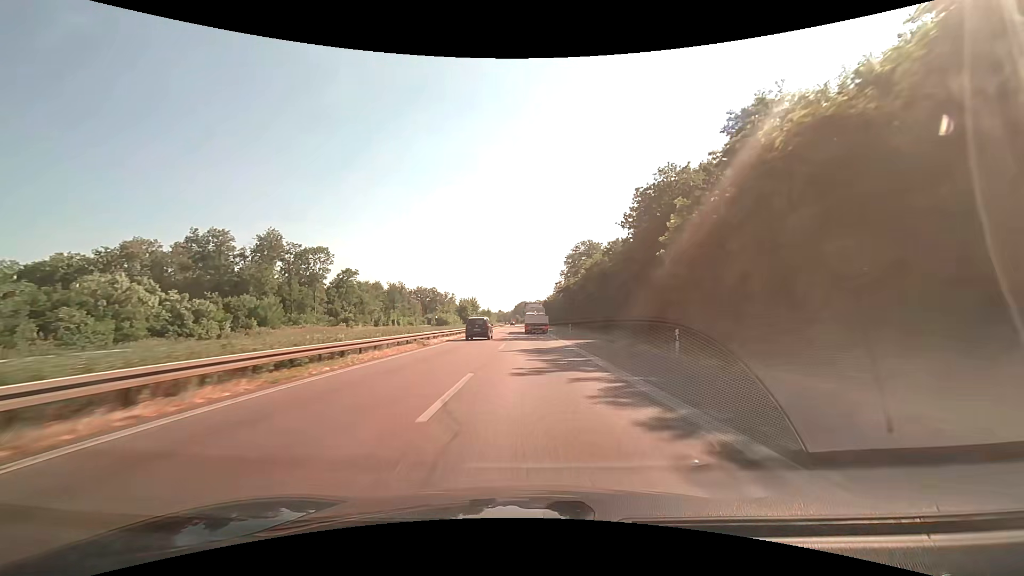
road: motorway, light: Day
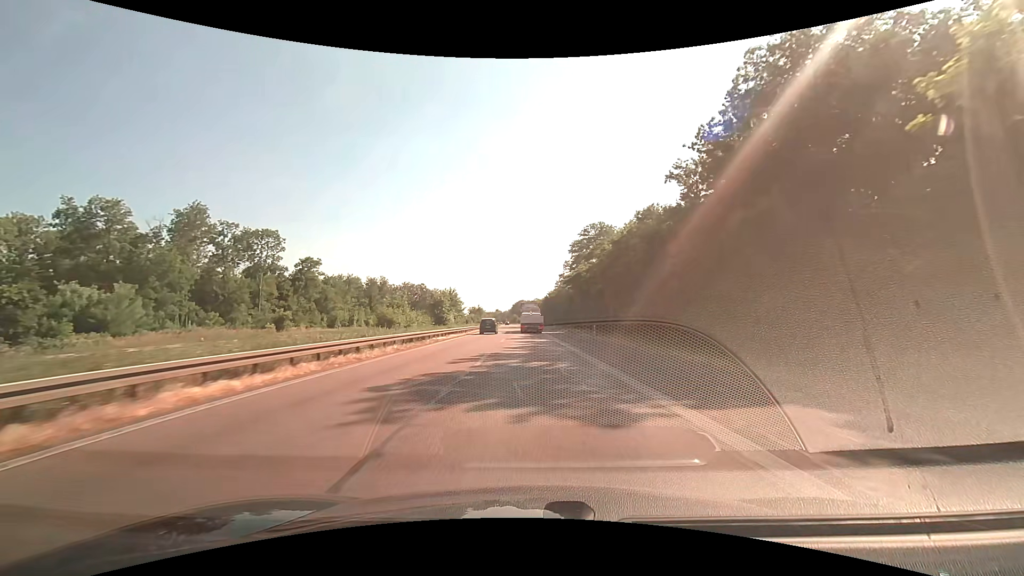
(0.0, +27.9) m; 0°
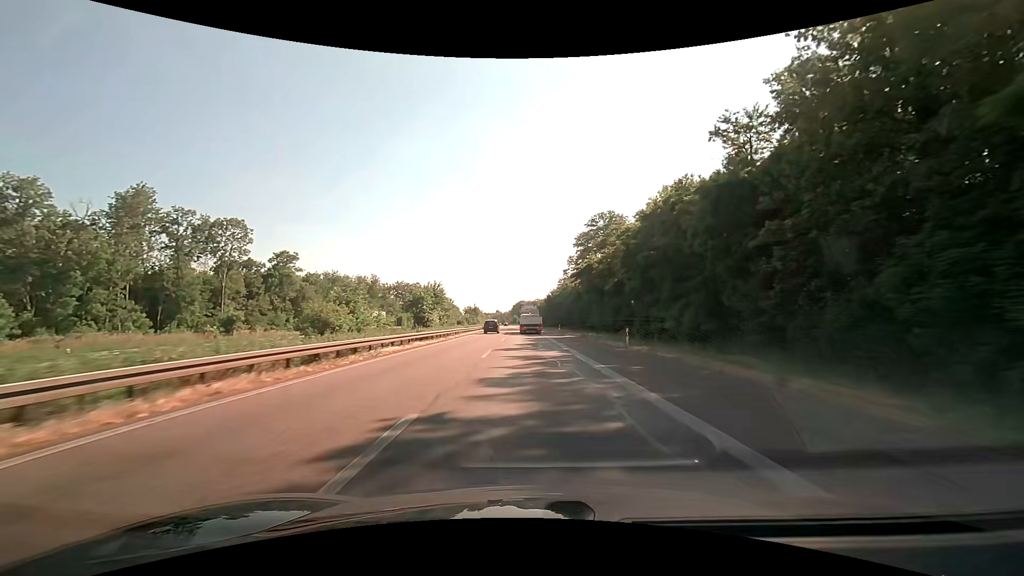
(0.0, +14.0) m; 0°
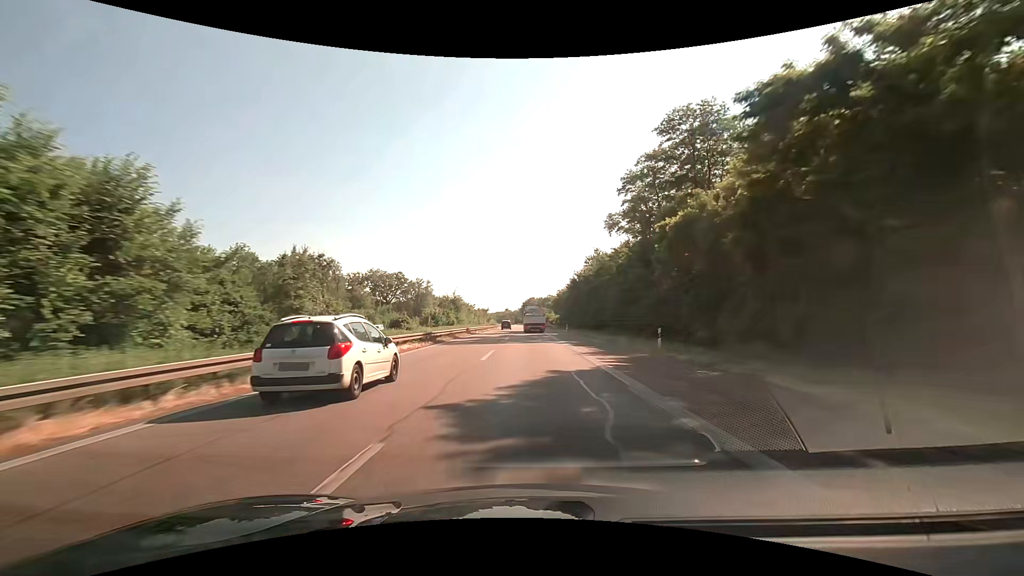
(-0.6, +56.0) m; -1°
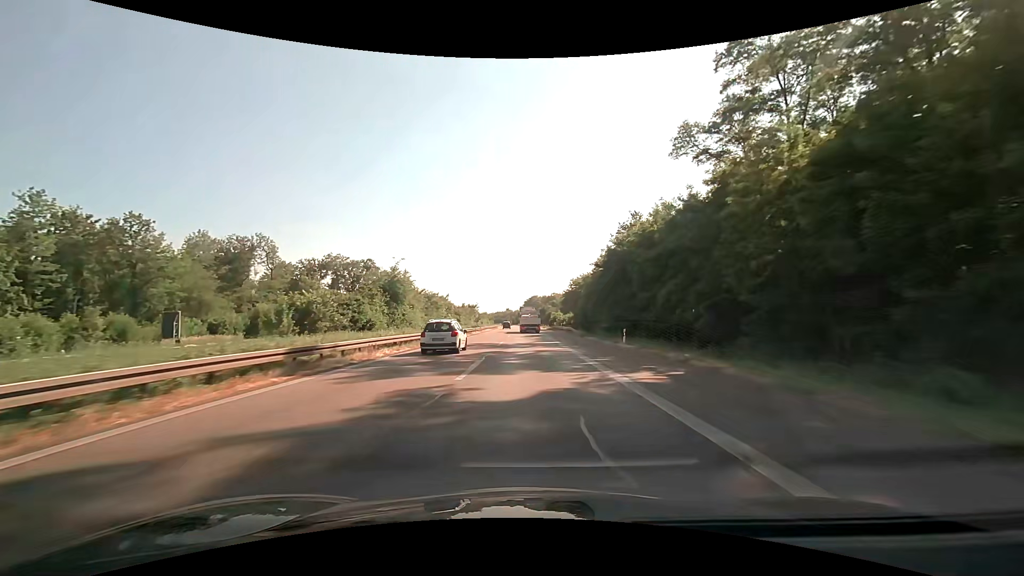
(-0.1, +42.3) m; 0°
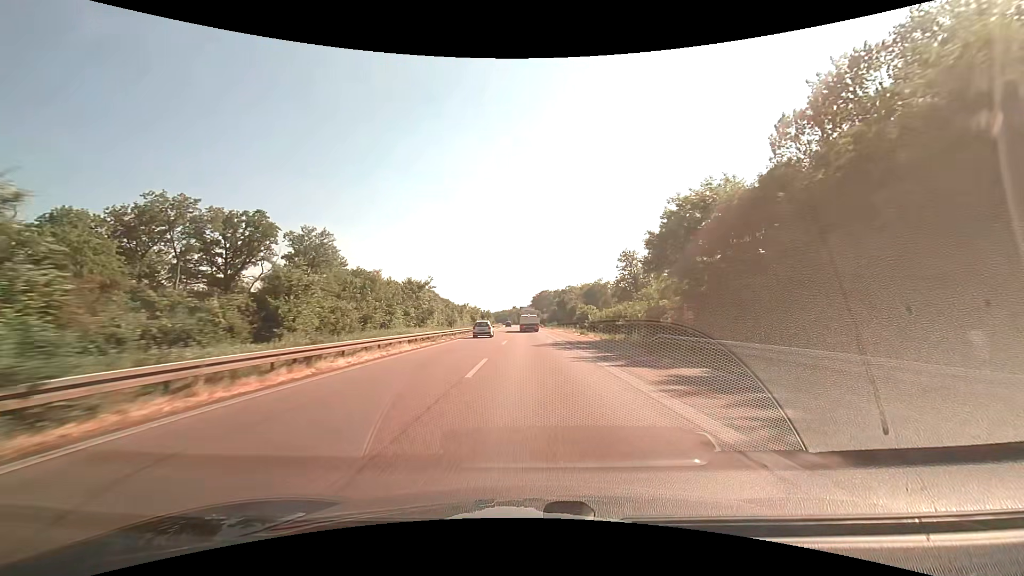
(-0.7, +72.0) m; -1°
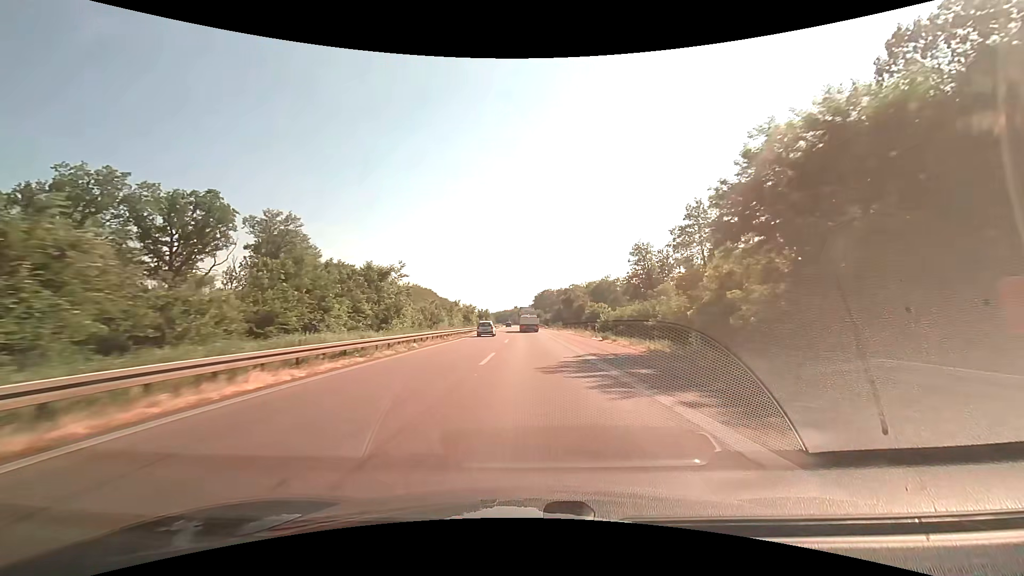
(0.0, +14.5) m; 0°
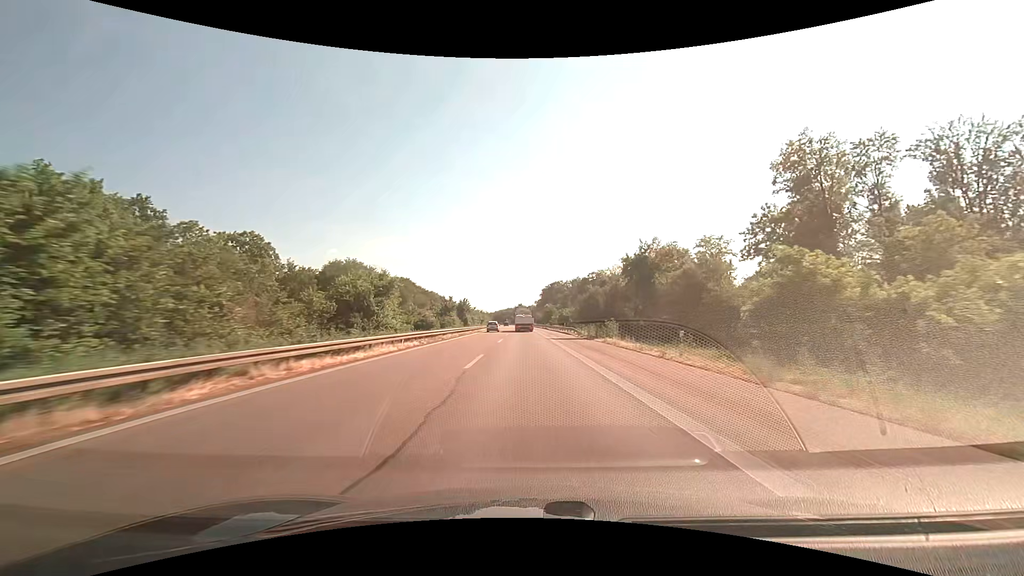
(-0.4, +74.0) m; -1°
(0, +10) (0, +20) (0, +30) (0, +40) (-1, +50) (-1, +60) (-1, +70) (-1, +80) (-2, +90) (-2, +100) m
